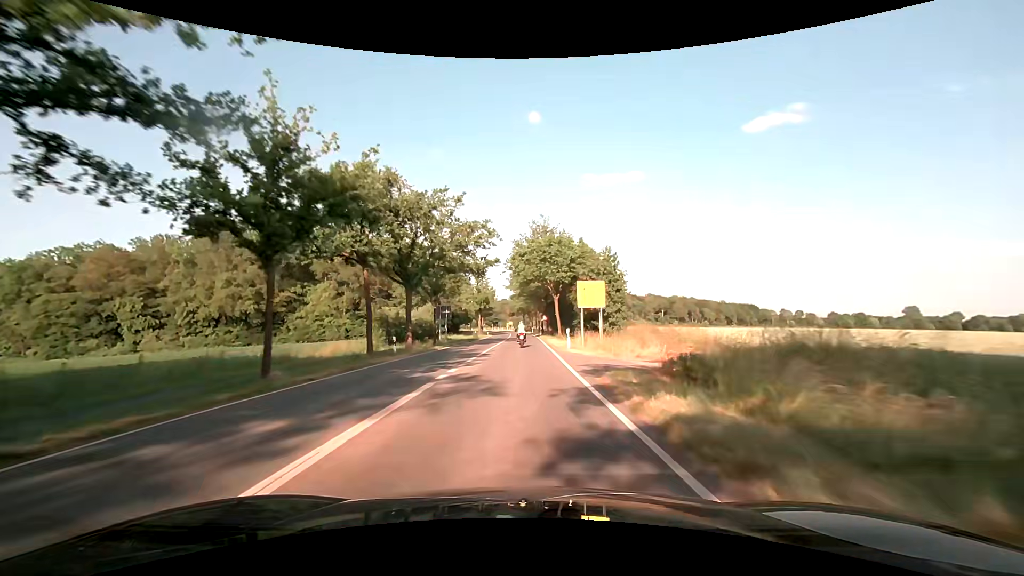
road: secondary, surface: asphalt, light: Day
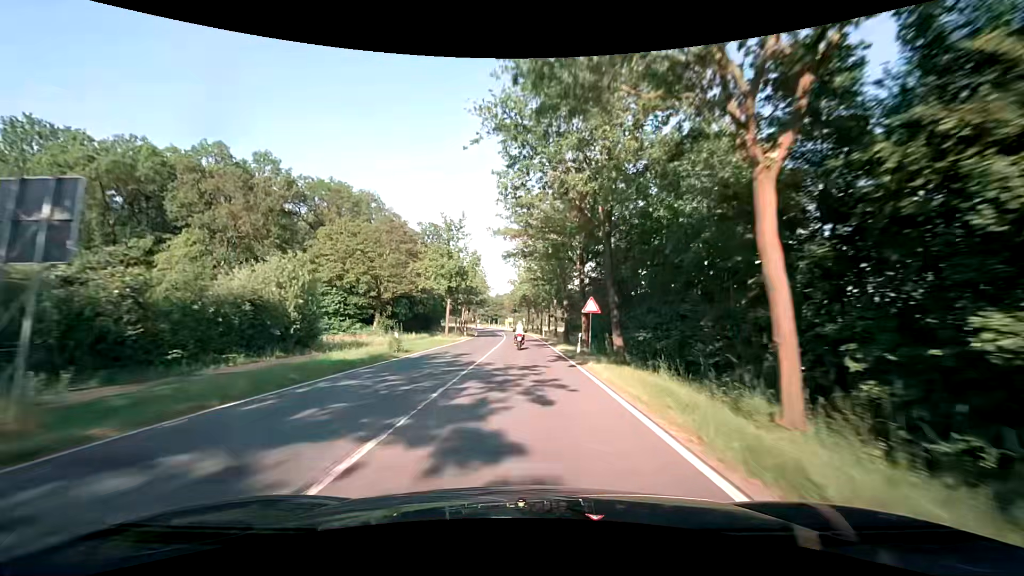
(-0.4, +42.9) m; 0°
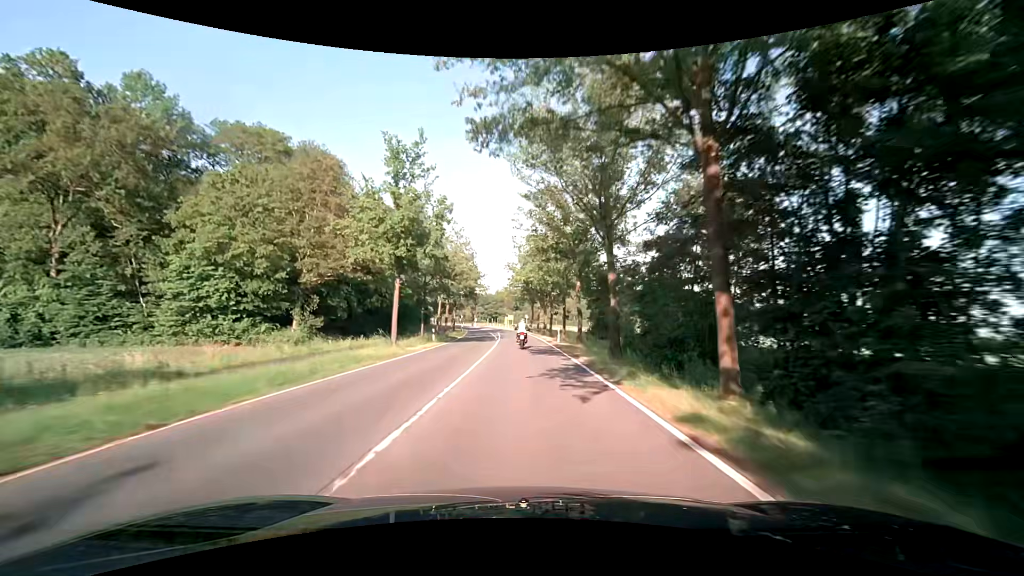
(-0.1, +21.5) m; 0°
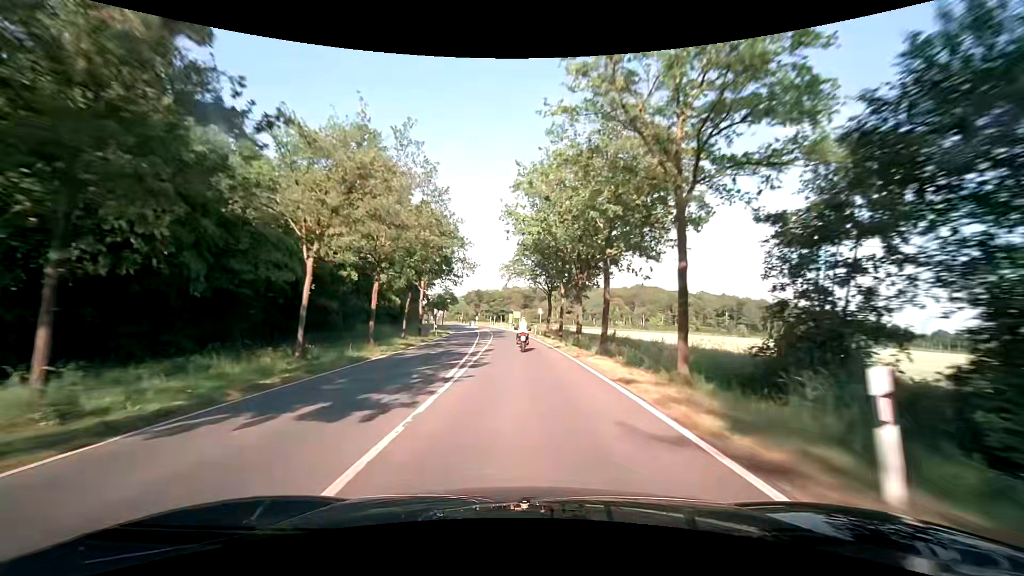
(-0.3, +31.7) m; -1°
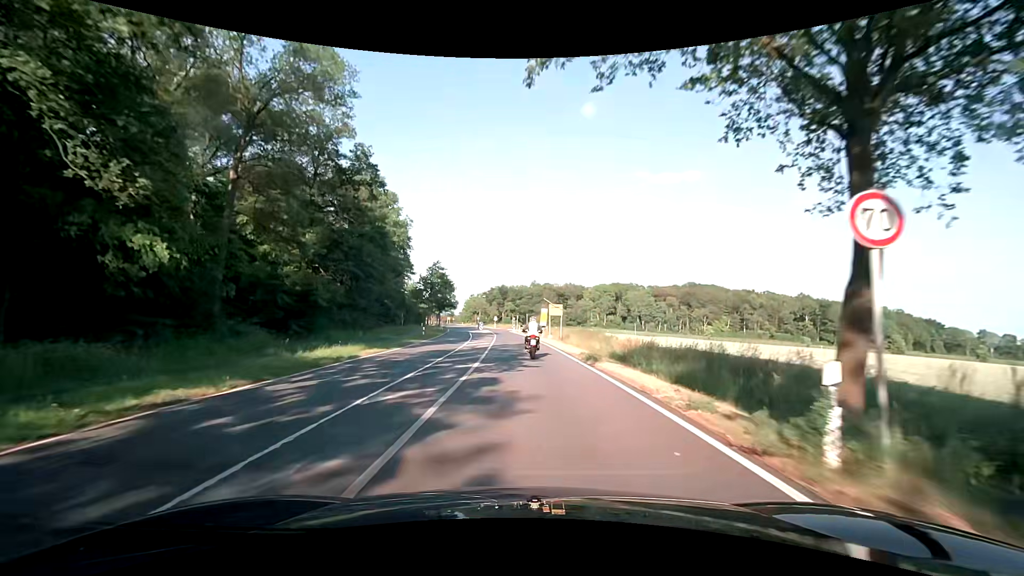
(-1.5, +45.9) m; -4°
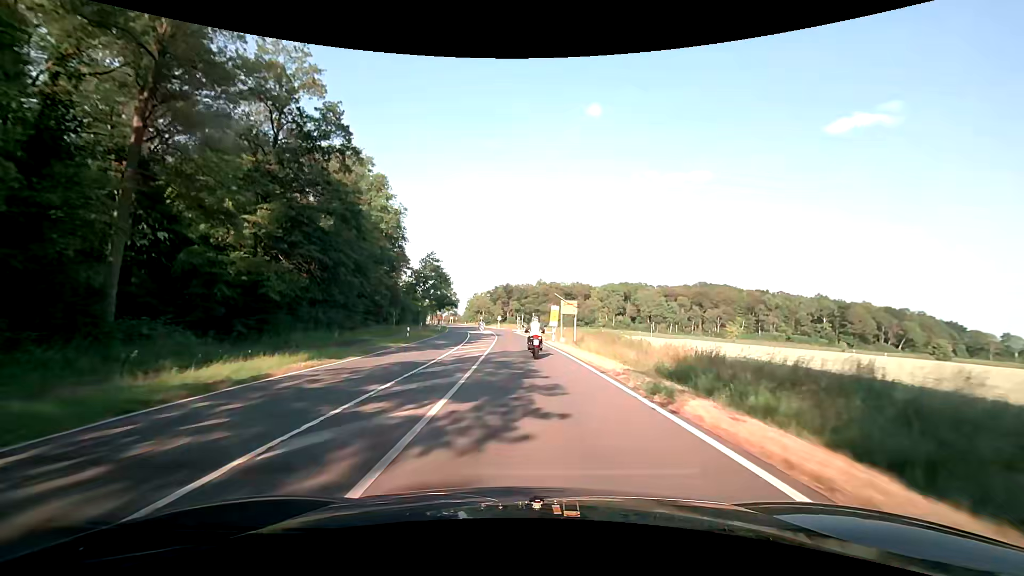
(-0.1, +8.3) m; 0°
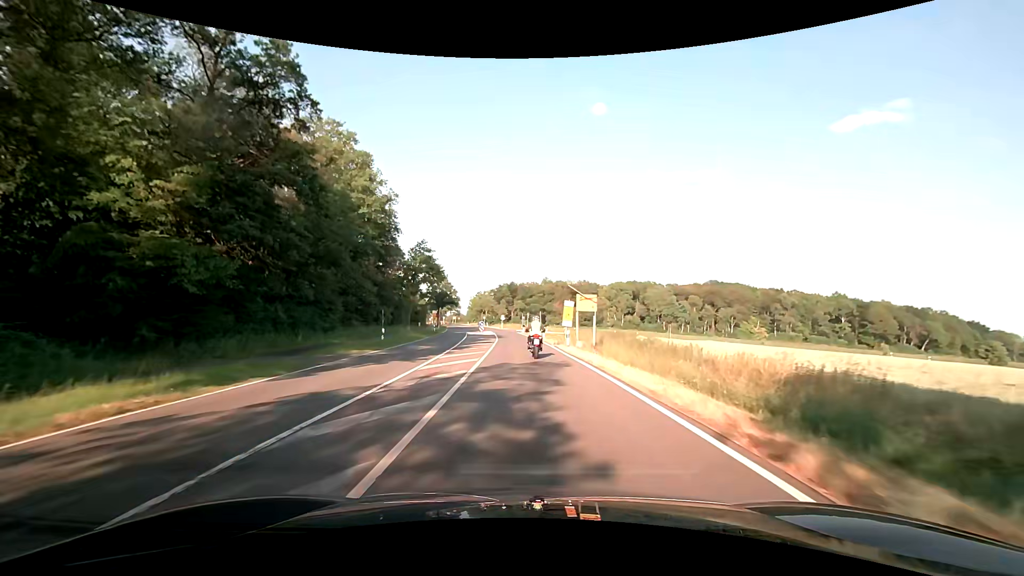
(-0.1, +8.1) m; -1°
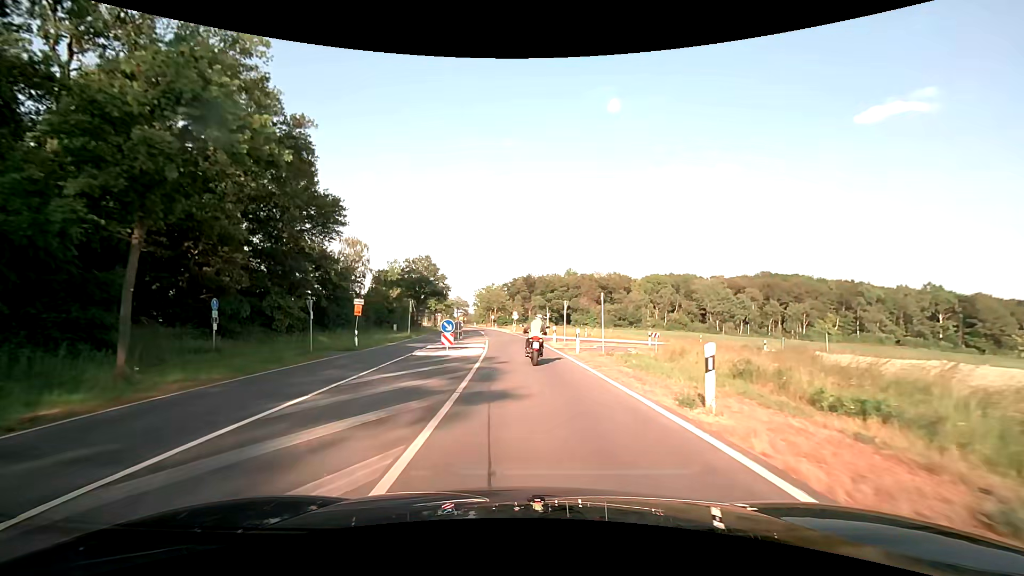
(-0.7, +37.0) m; -2°
(0, +10) (0, +20) (0, +30) (+1, +40) (+7, +47) (+17, +50) (+27, +51) (+37, +51) (+47, +52) (+57, +52) m
